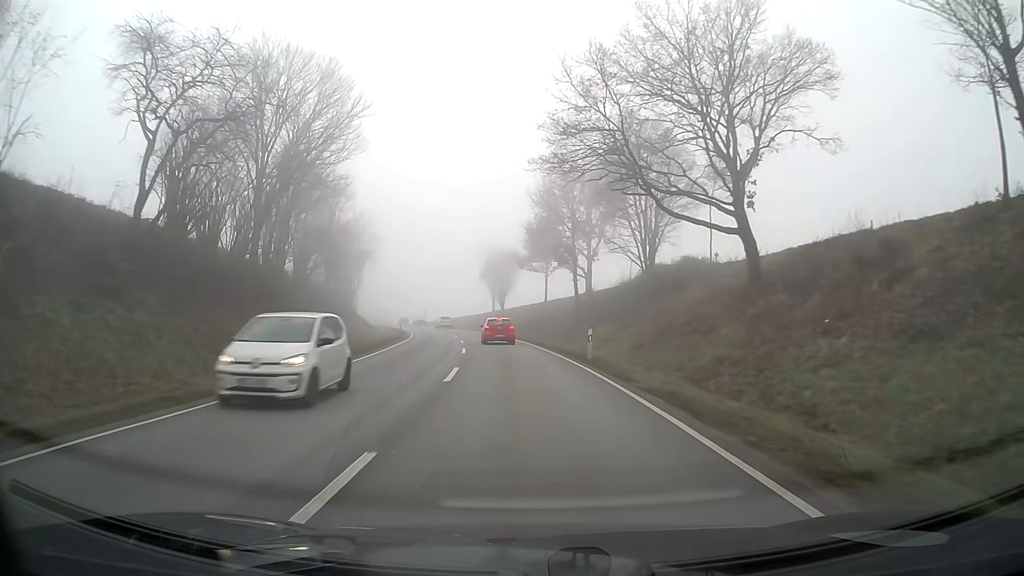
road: secondary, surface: asphalt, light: Day
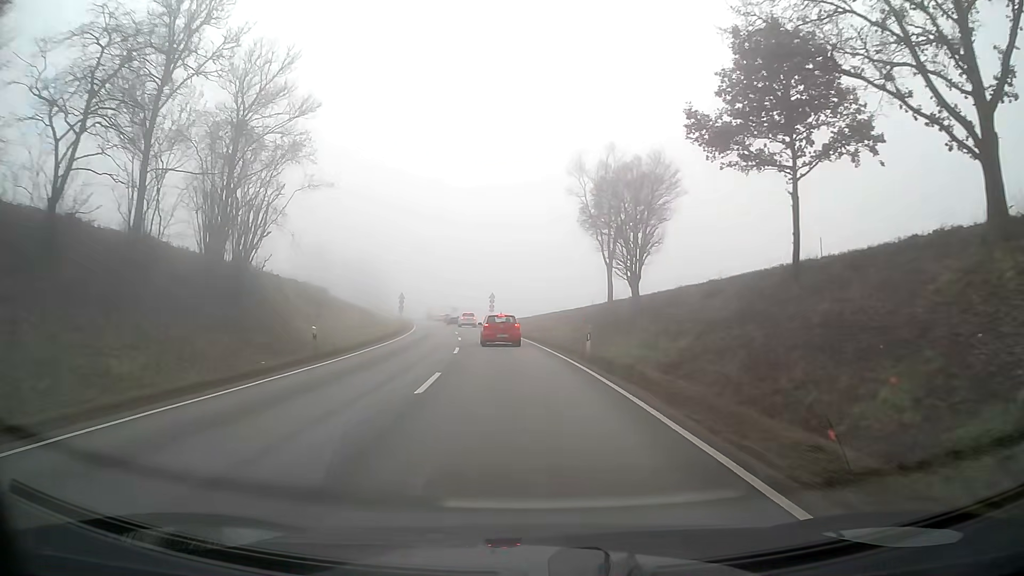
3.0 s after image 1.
(-3.8, +51.0) m; -8°
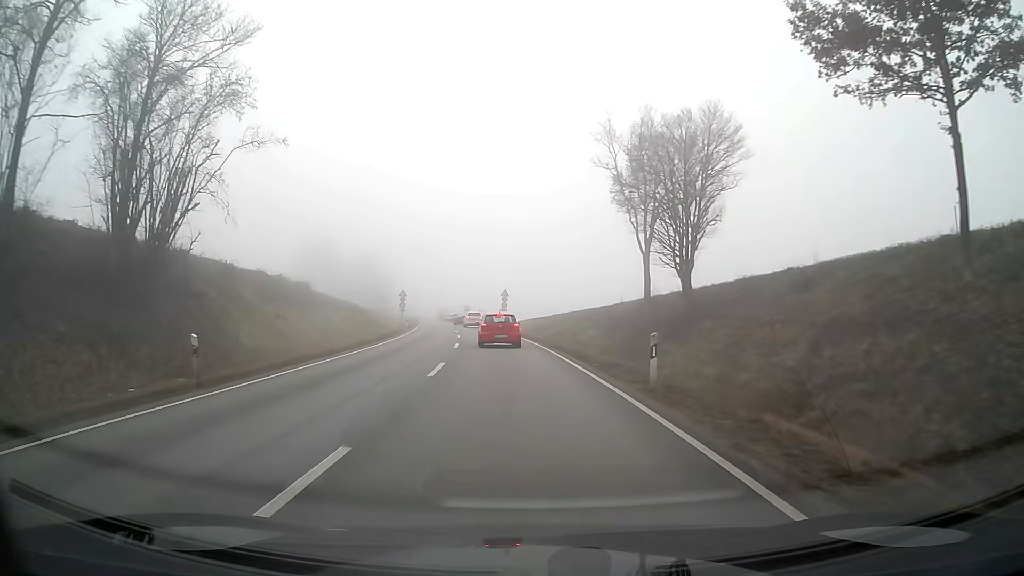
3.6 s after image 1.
(-0.1, +9.0) m; -1°
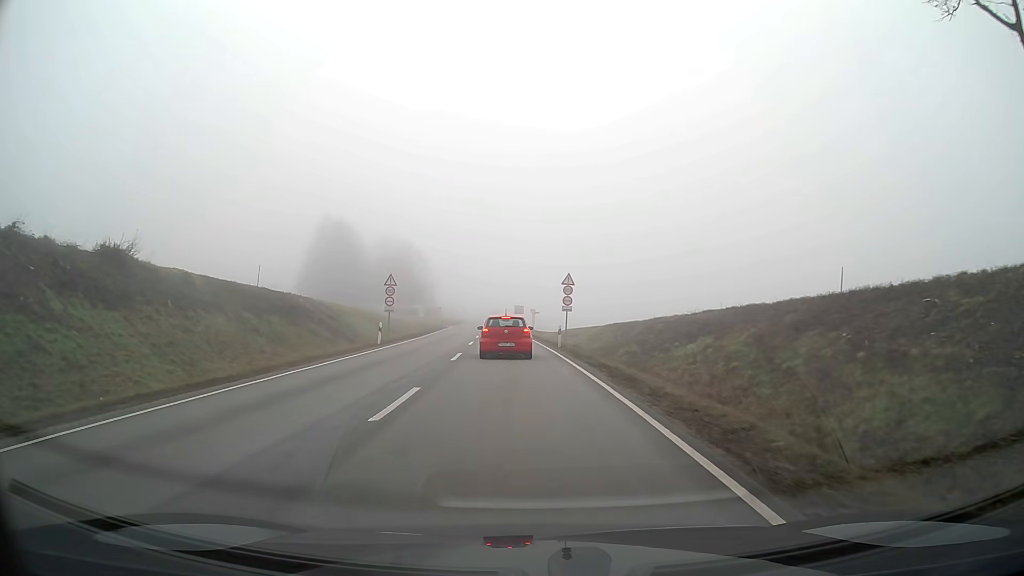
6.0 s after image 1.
(-1.3, +29.9) m; -5°
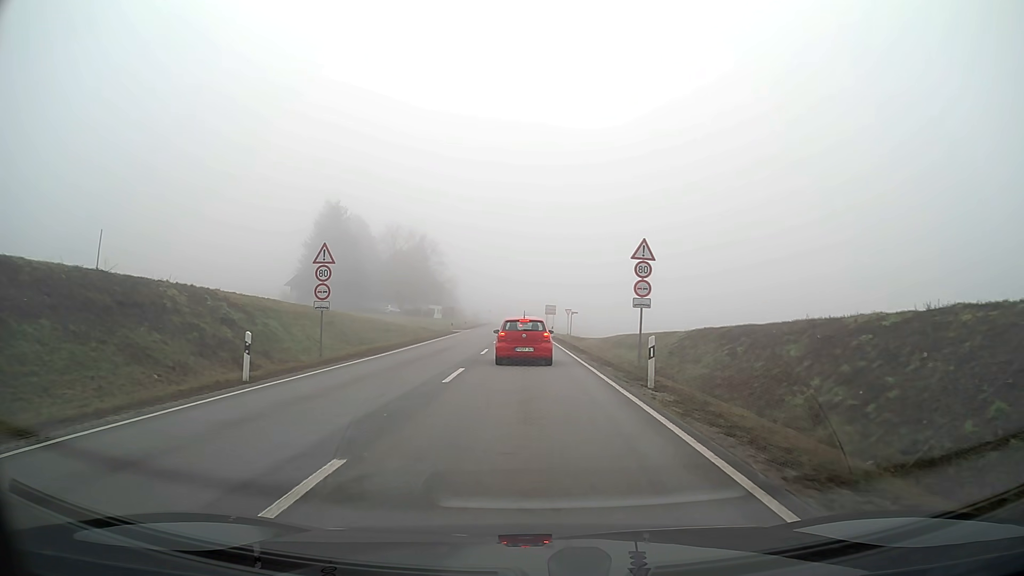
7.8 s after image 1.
(-0.4, +18.2) m; -2°
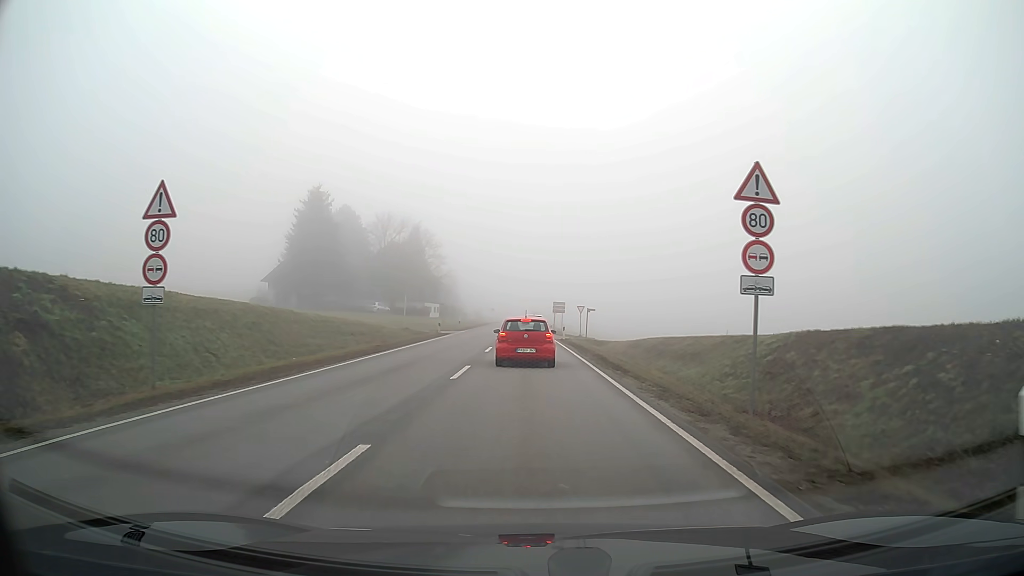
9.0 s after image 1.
(0.0, +11.2) m; 0°
(0, +10) (0, +20) (0, +30) (0, +40) (0, +50) (-1, +60) (-1, +70) (-1, +80) (-1, +90) (-1, +100) m
